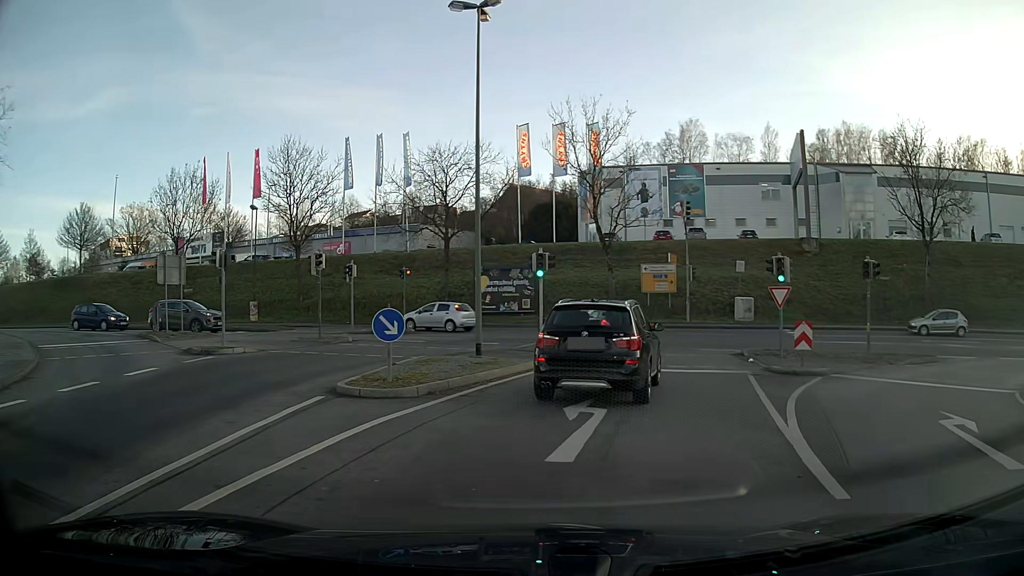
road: primary_link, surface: asphalt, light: Day
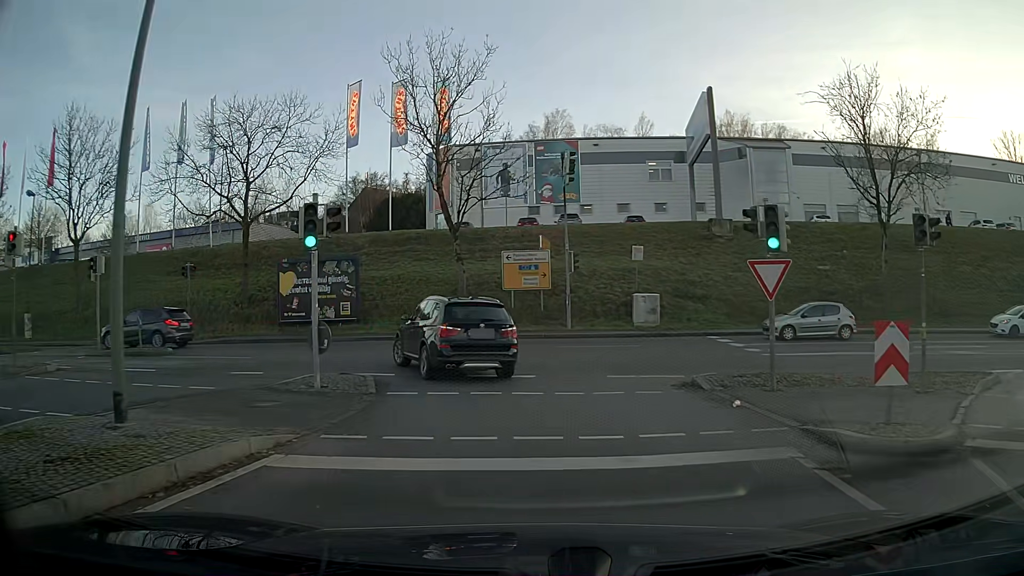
(+1.2, +11.2) m; +11°
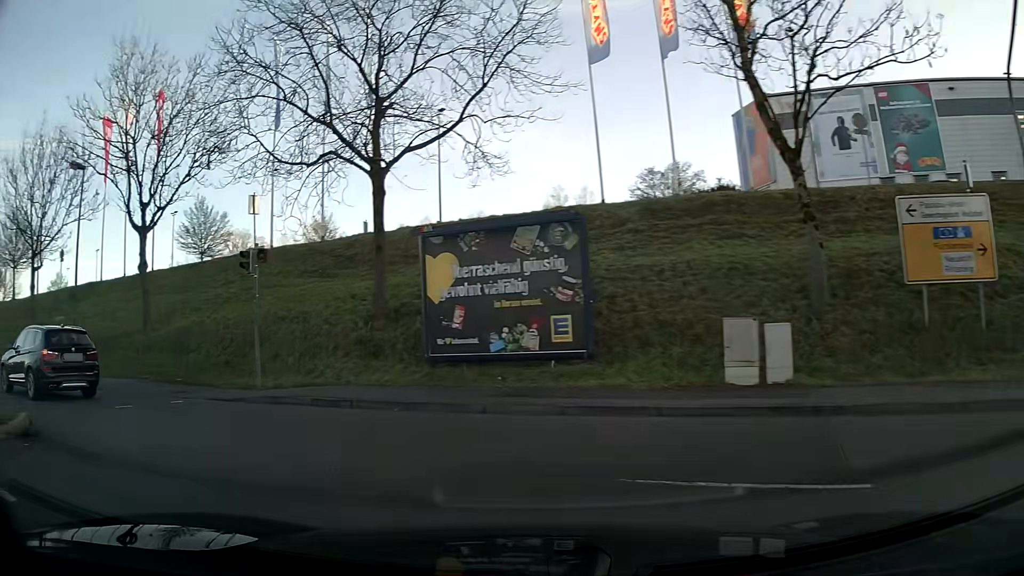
(-2.6, +16.6) m; -34°
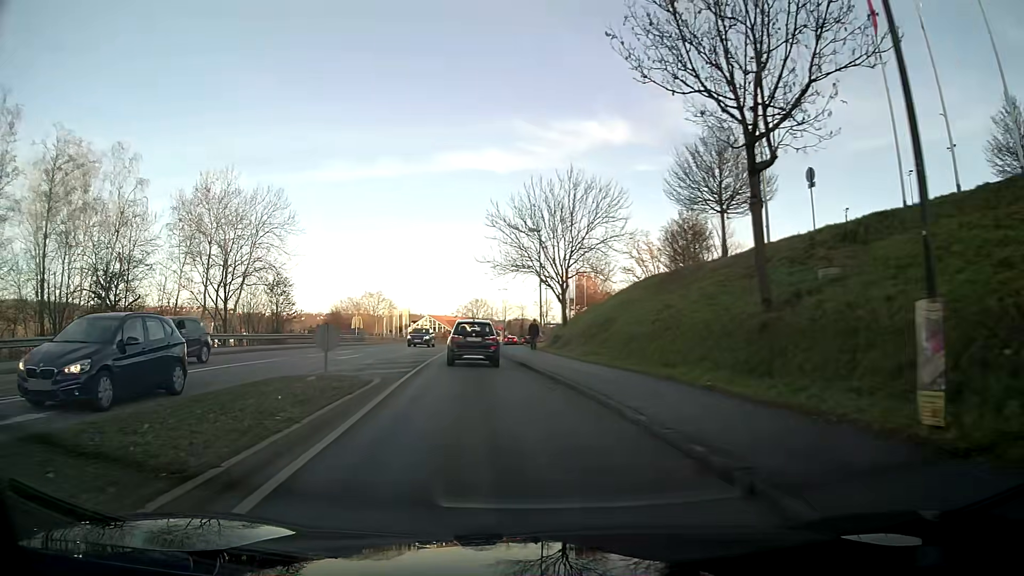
(-11.2, +15.0) m; -60°
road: tertiary
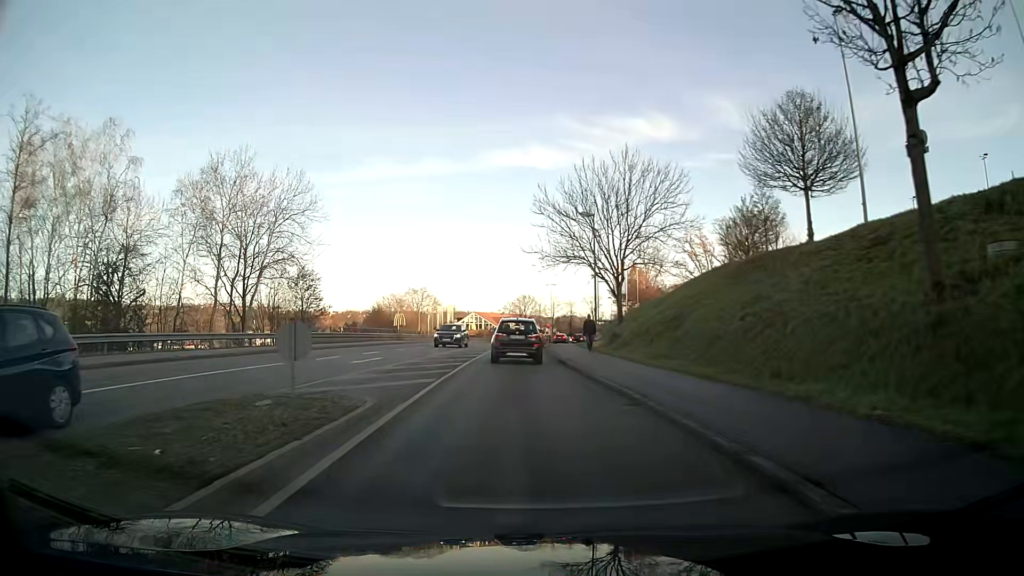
(-0.1, +5.2) m; -2°
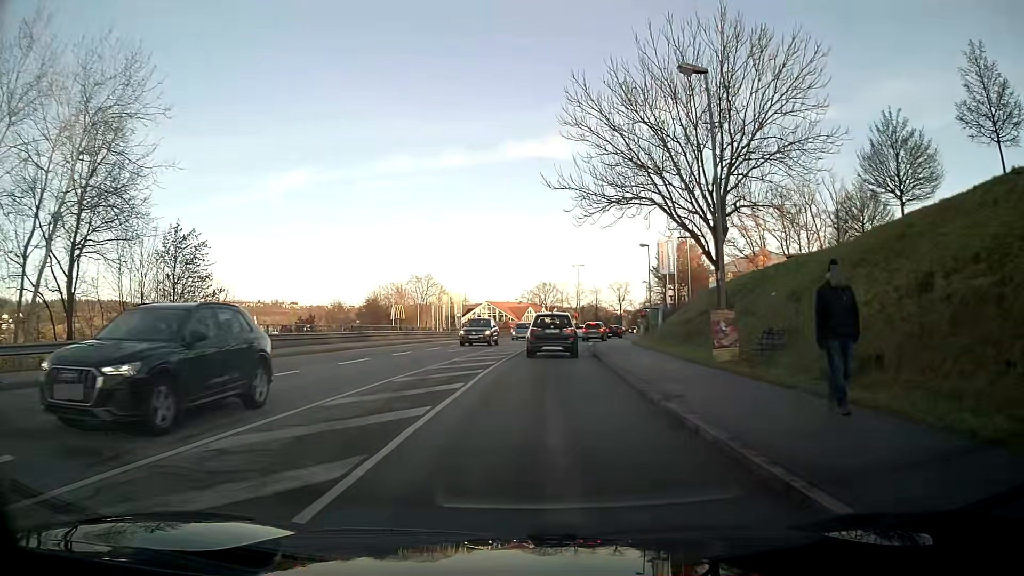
(-0.6, +21.8) m; -1°
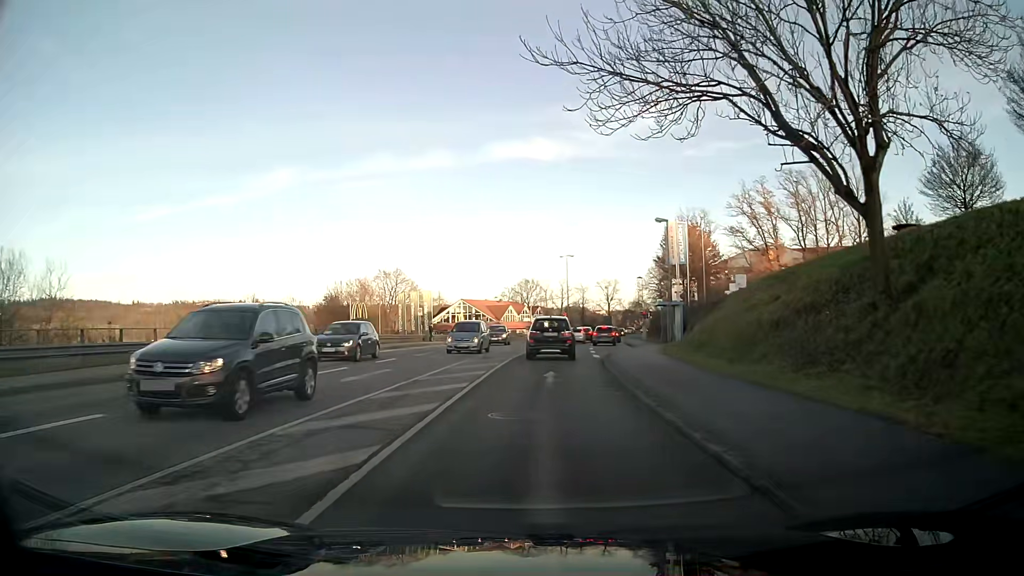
(+0.2, +14.8) m; +1°
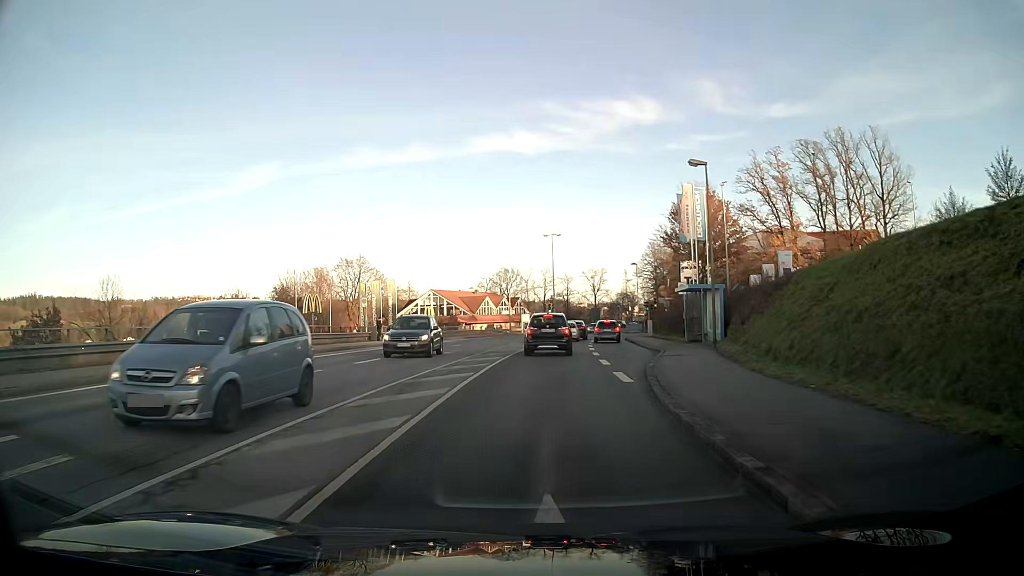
(+0.2, +14.1) m; +2°
(0, +10) (0, +20) (+1, +30) (+1, +40) (+2, +50) (+4, +60) (+5, +70) (+7, +80) (+9, +89) (+11, +99) m
